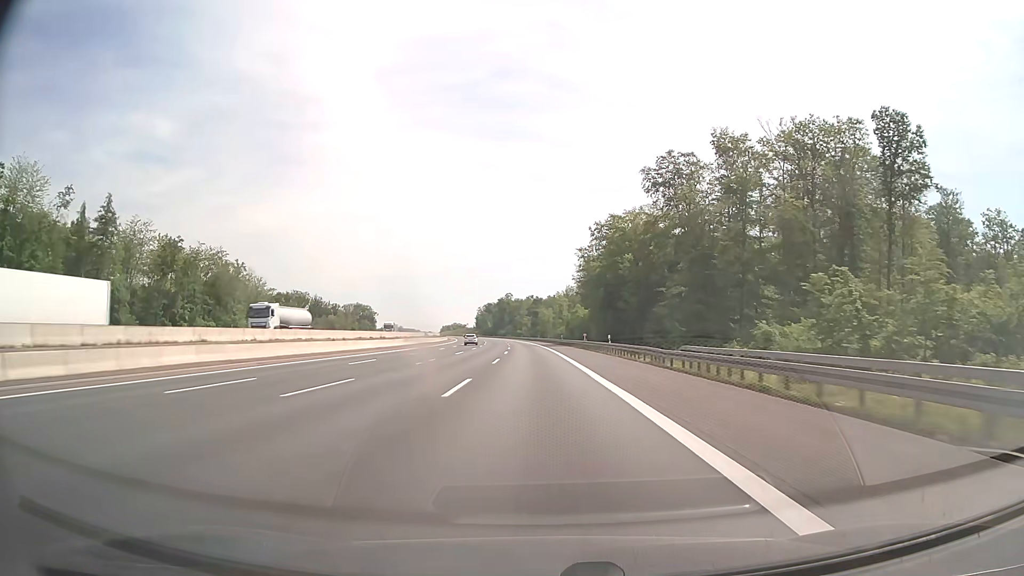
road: motorway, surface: asphalt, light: Day
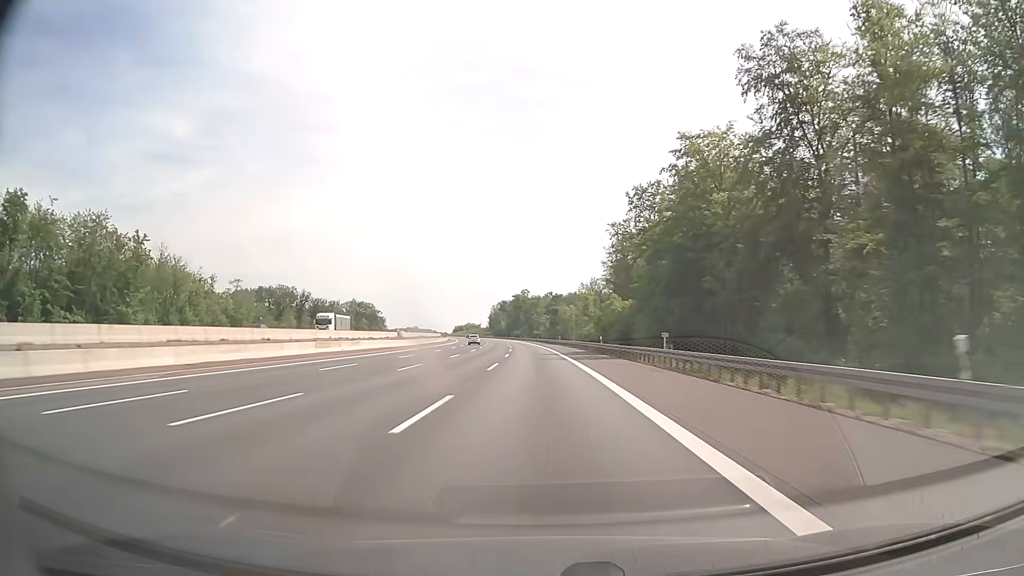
(-0.5, +41.3) m; -2°
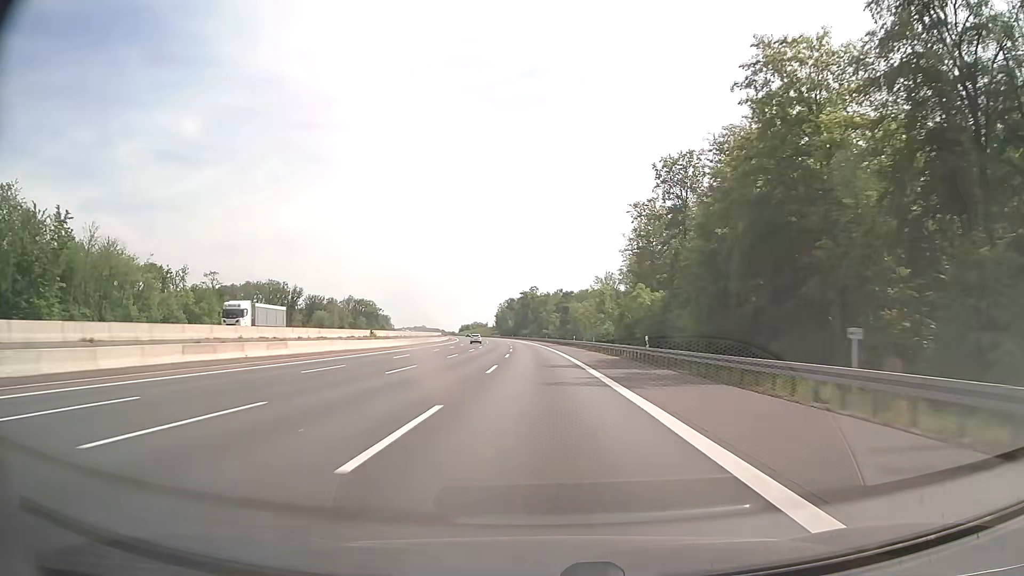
(-0.2, +20.7) m; -1°
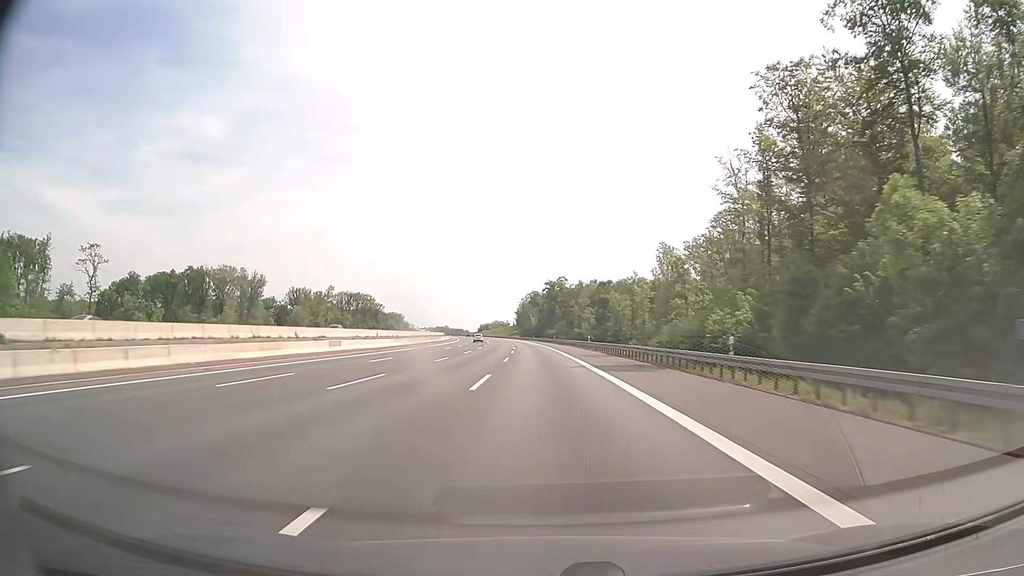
(-1.2, +62.0) m; -2°
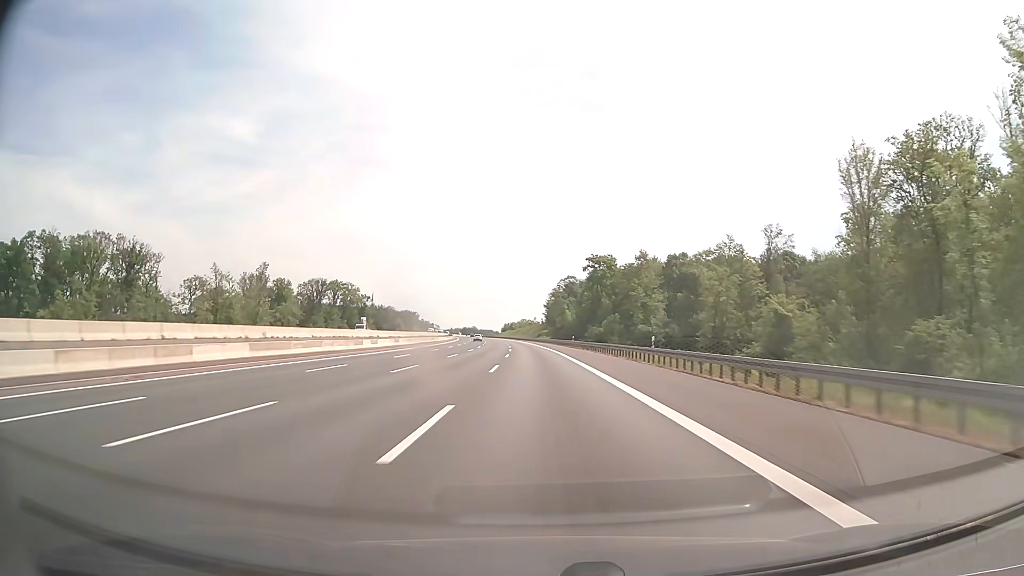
(-2.0, +82.6) m; -3°
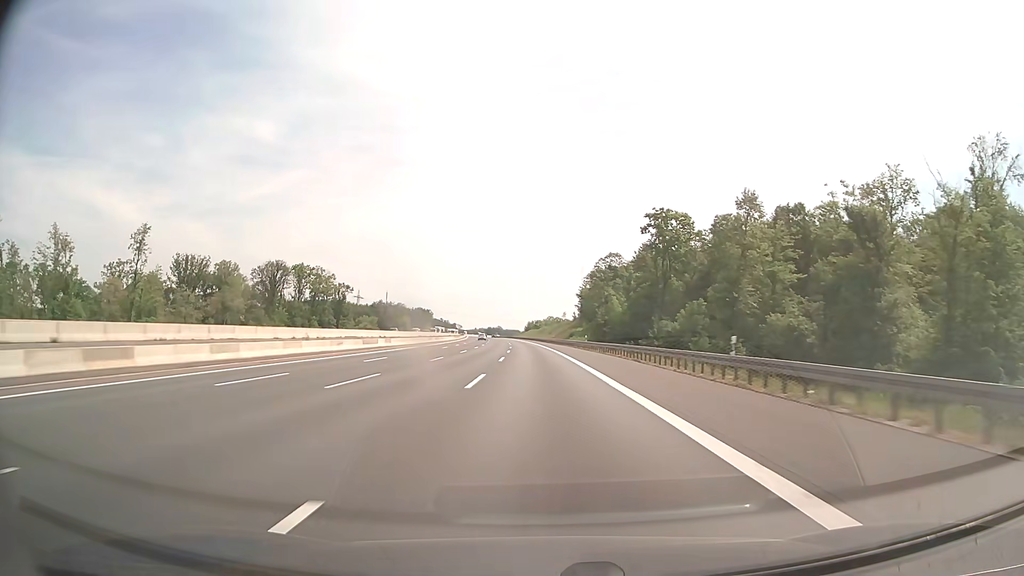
(-1.2, +62.0) m; -2°
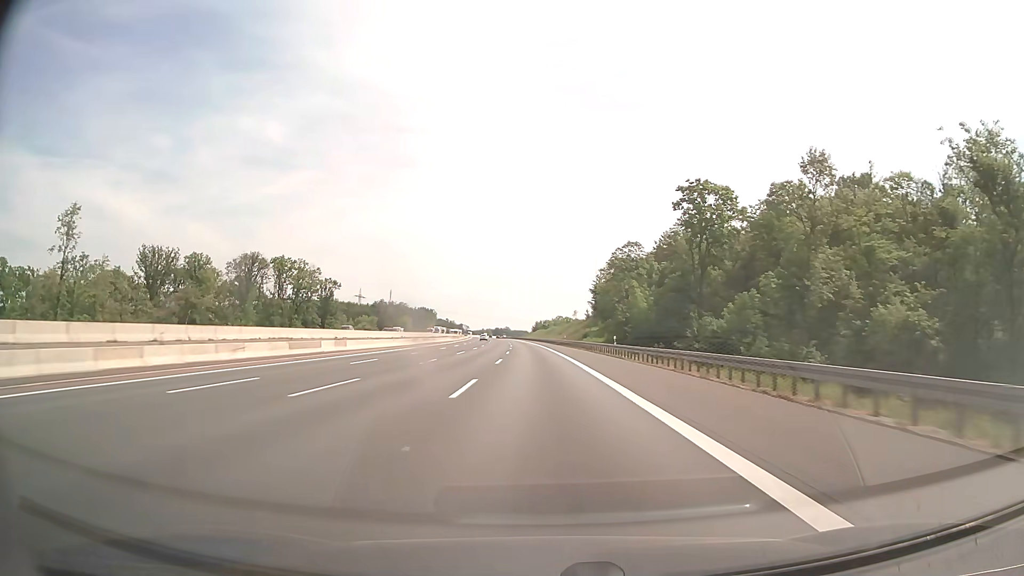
(-0.1, +20.7) m; -1°
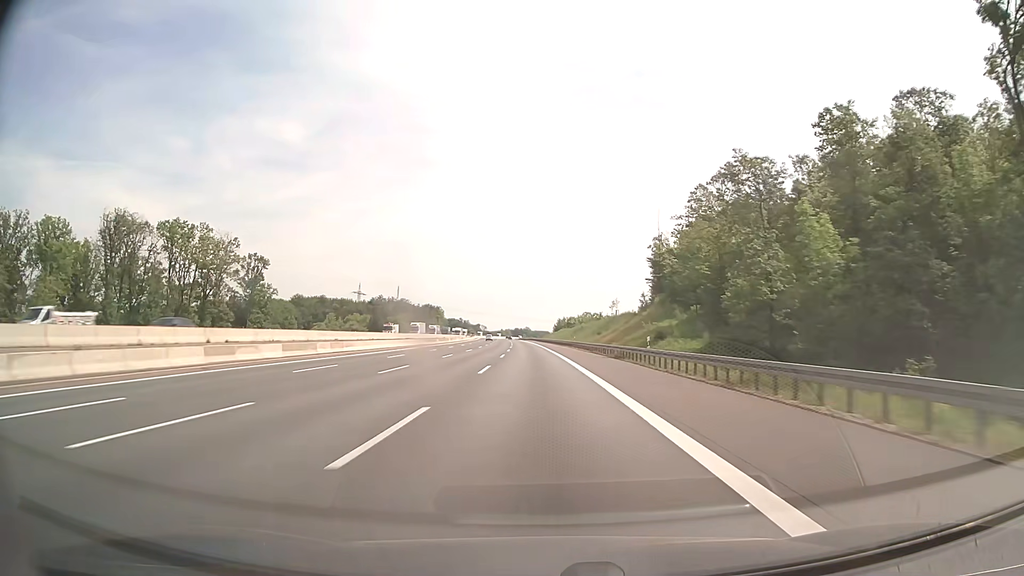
(-0.9, +62.0) m; -2°
(0, +10) (0, +20) (0, +30) (0, +40) (0, +50) (-1, +60) (-1, +70) (-1, +80) (-2, +90) (-2, +100) m
